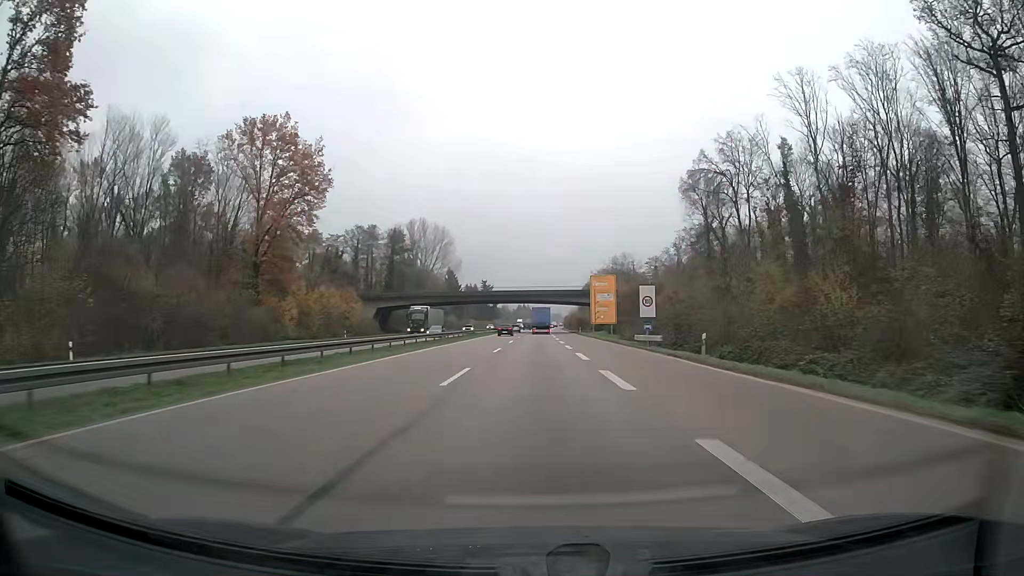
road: trunk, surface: asphalt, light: Day
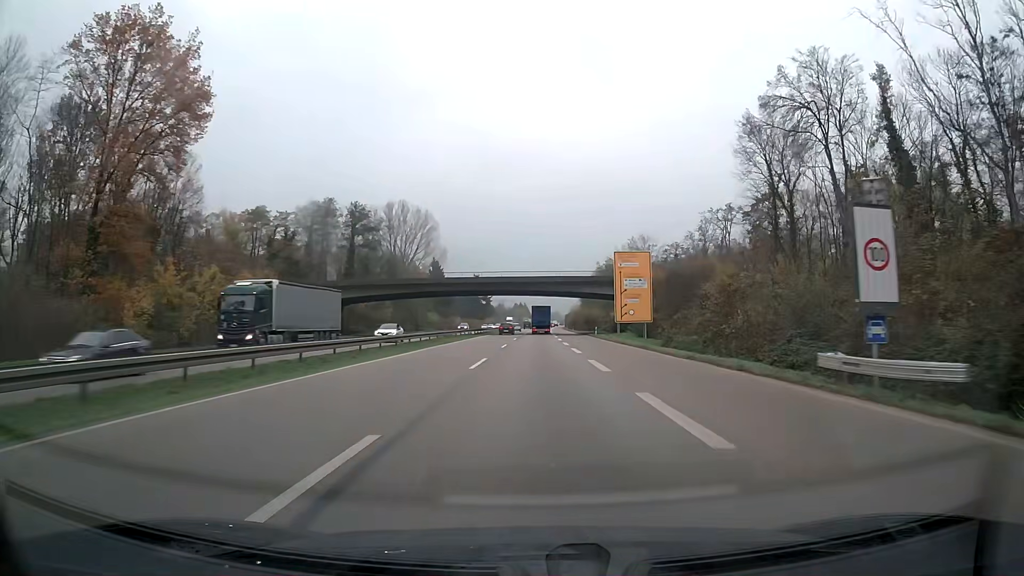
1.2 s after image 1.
(+0.1, +30.7) m; 0°
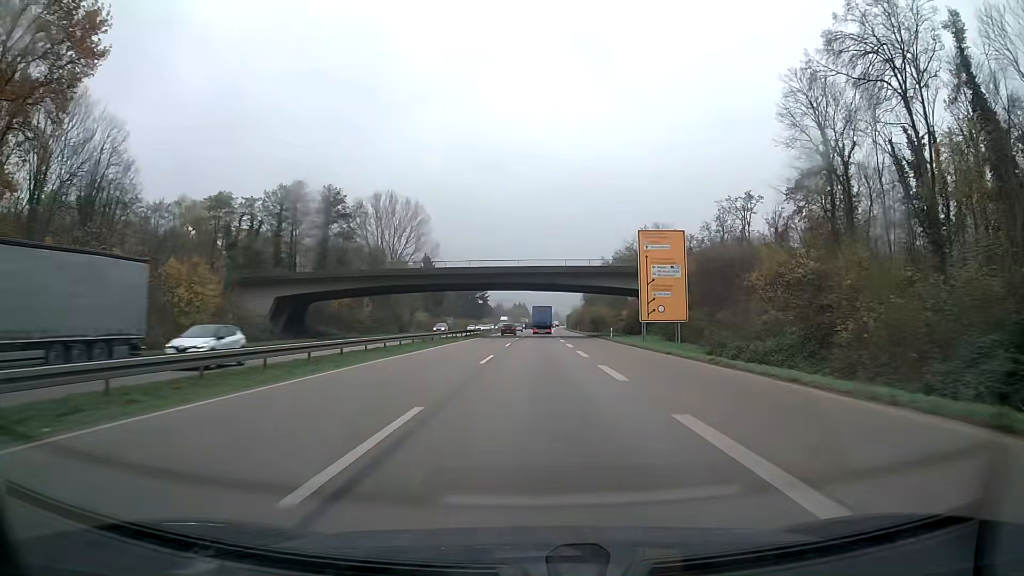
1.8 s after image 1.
(0.0, +15.3) m; 0°
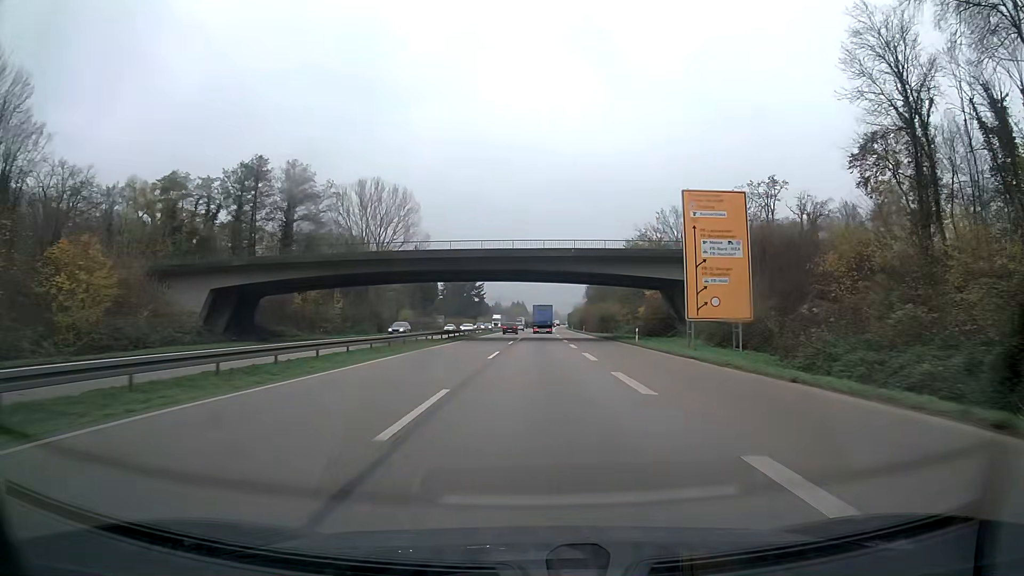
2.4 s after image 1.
(0.0, +15.3) m; 0°
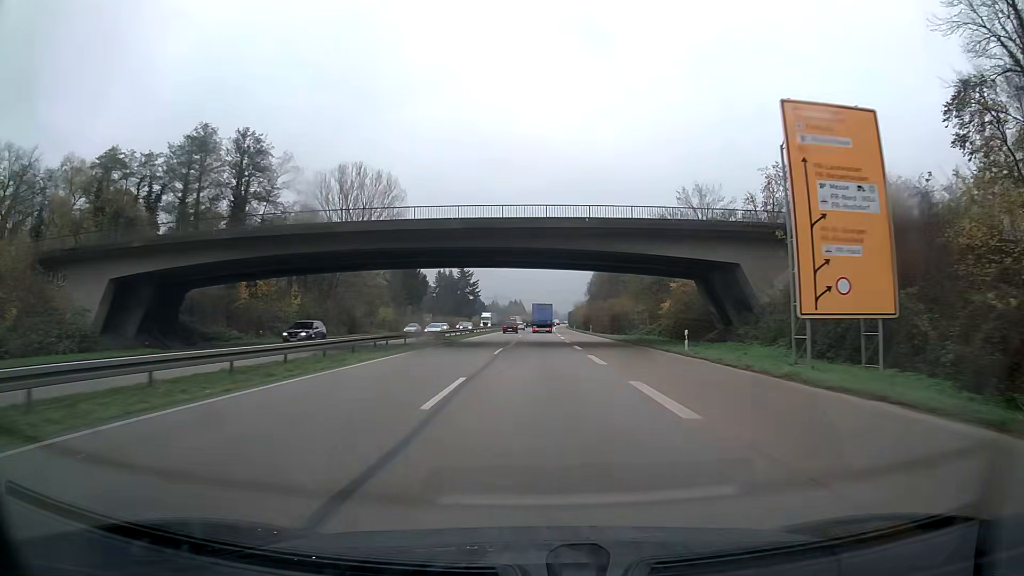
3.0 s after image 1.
(0.0, +15.3) m; 0°
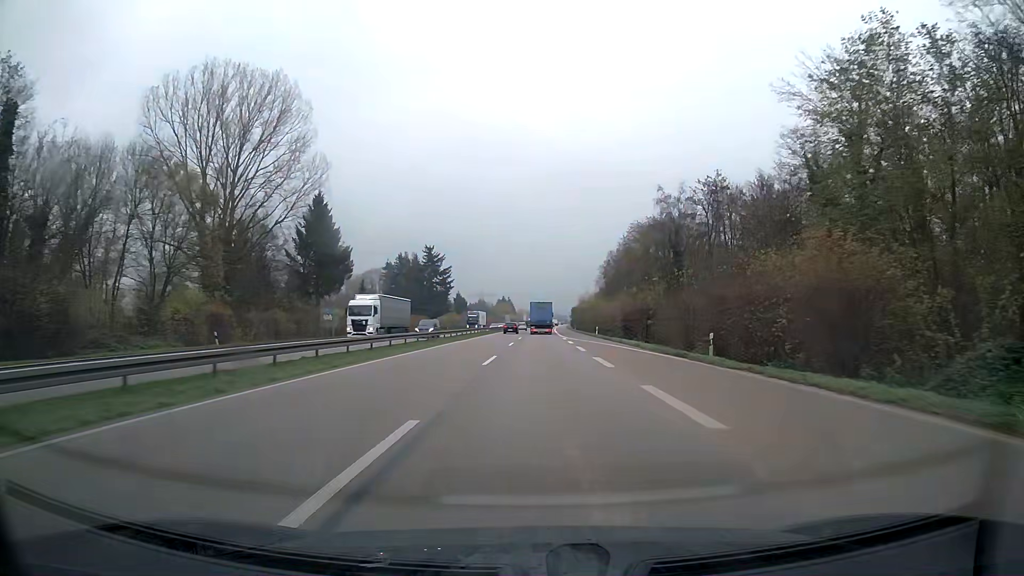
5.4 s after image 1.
(+0.3, +61.4) m; +1°
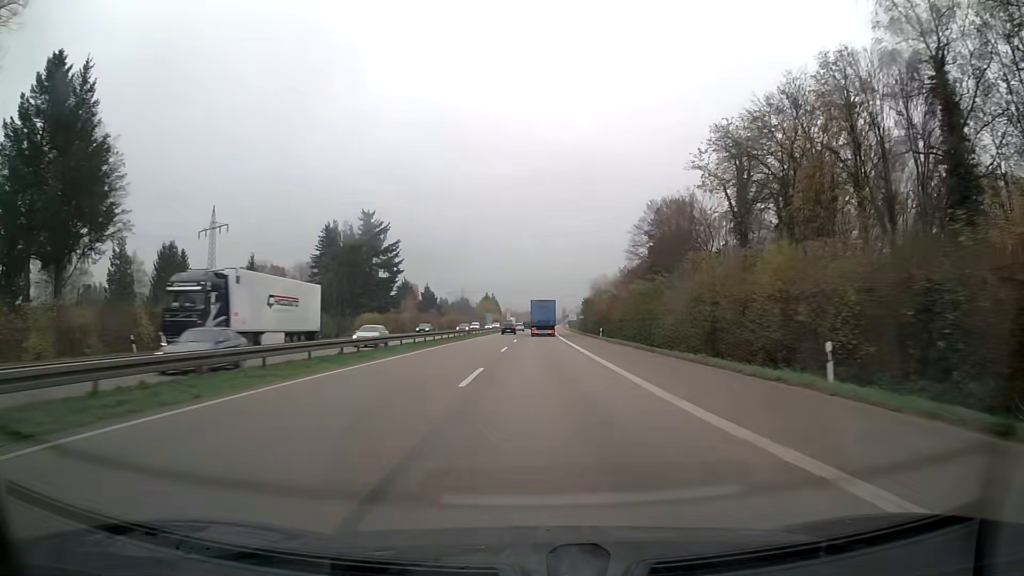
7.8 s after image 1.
(+0.5, +61.5) m; +1°
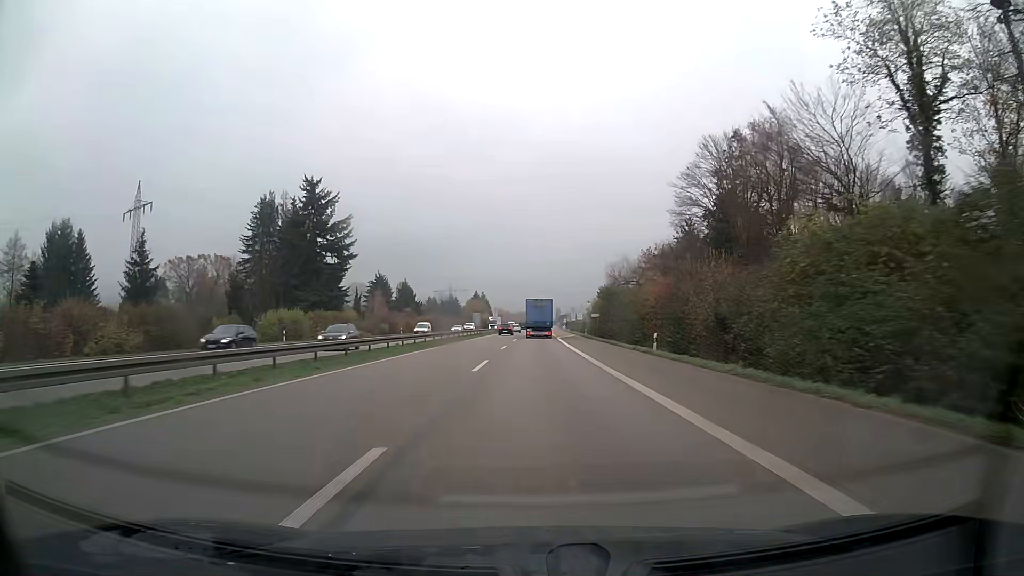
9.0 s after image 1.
(+0.1, +31.0) m; 0°
